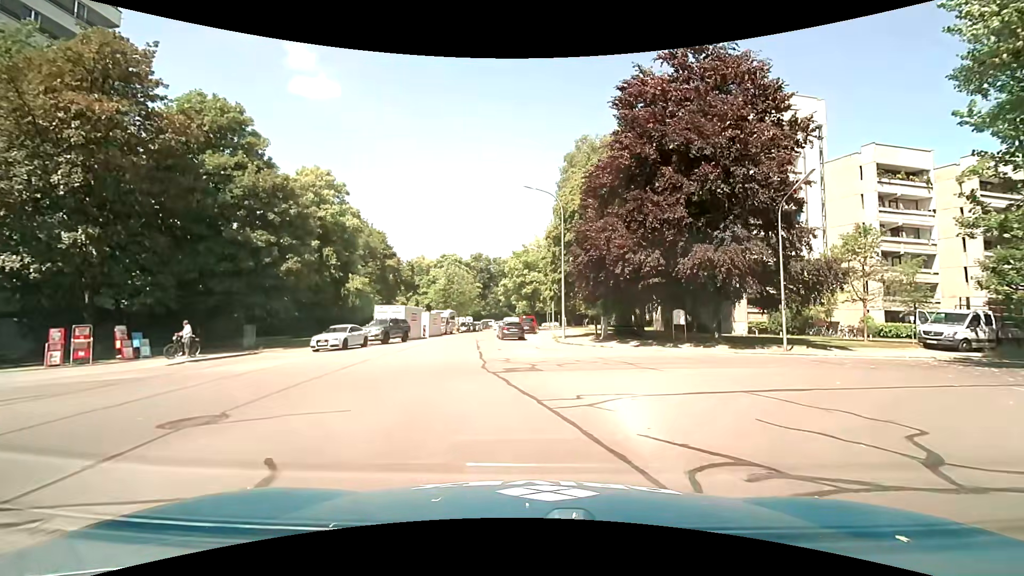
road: residential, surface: asphalt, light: Day
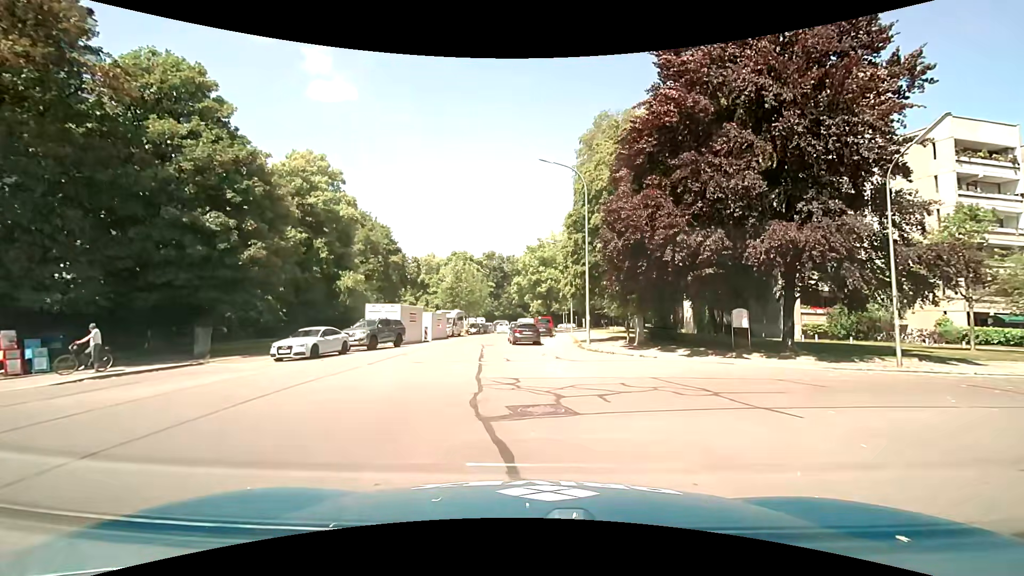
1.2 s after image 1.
(-0.1, +6.0) m; -2°
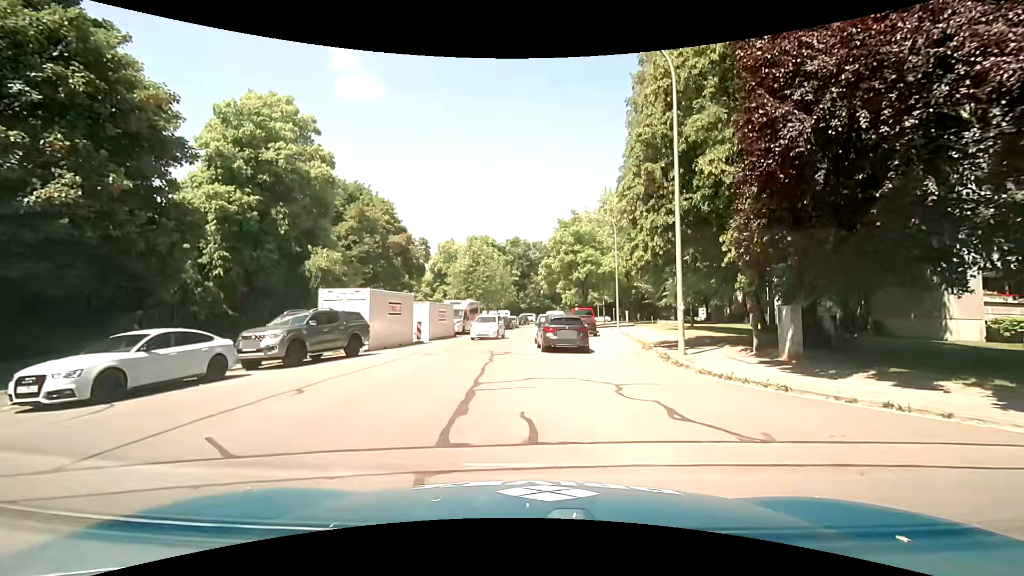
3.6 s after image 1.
(-0.3, +12.3) m; -3°
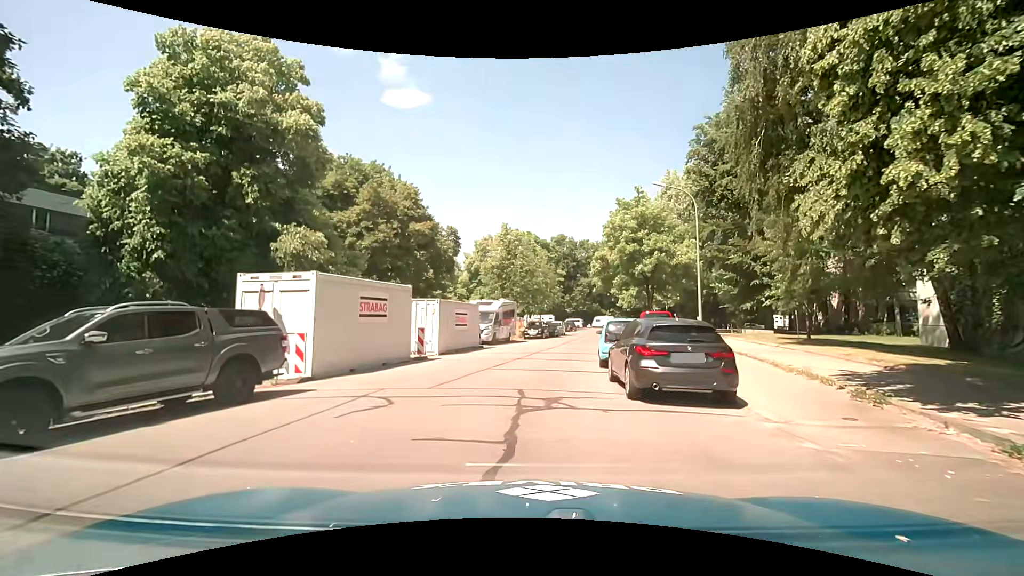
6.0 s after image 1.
(-0.3, +9.9) m; -4°
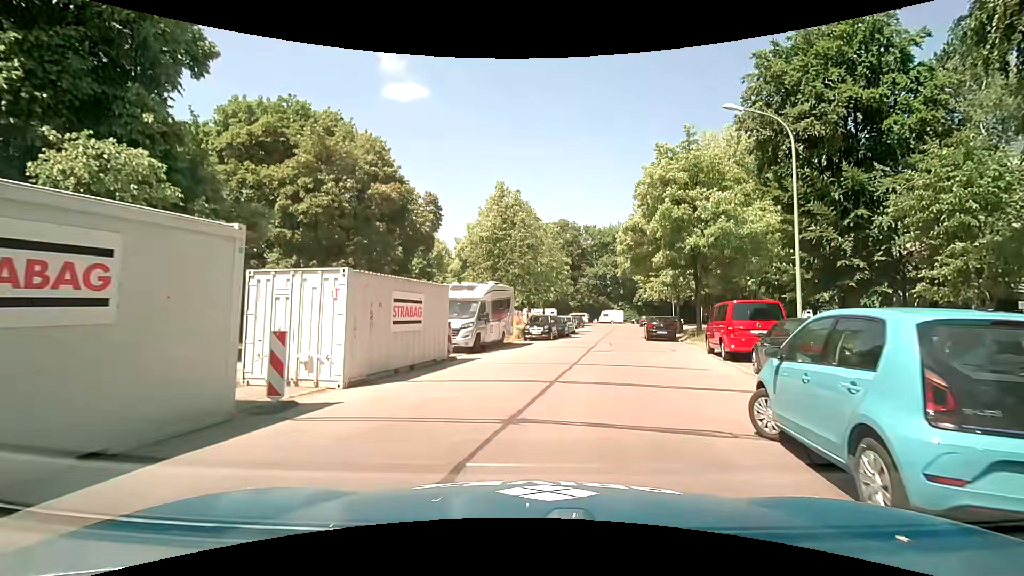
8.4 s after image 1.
(-0.4, +11.7) m; -1°
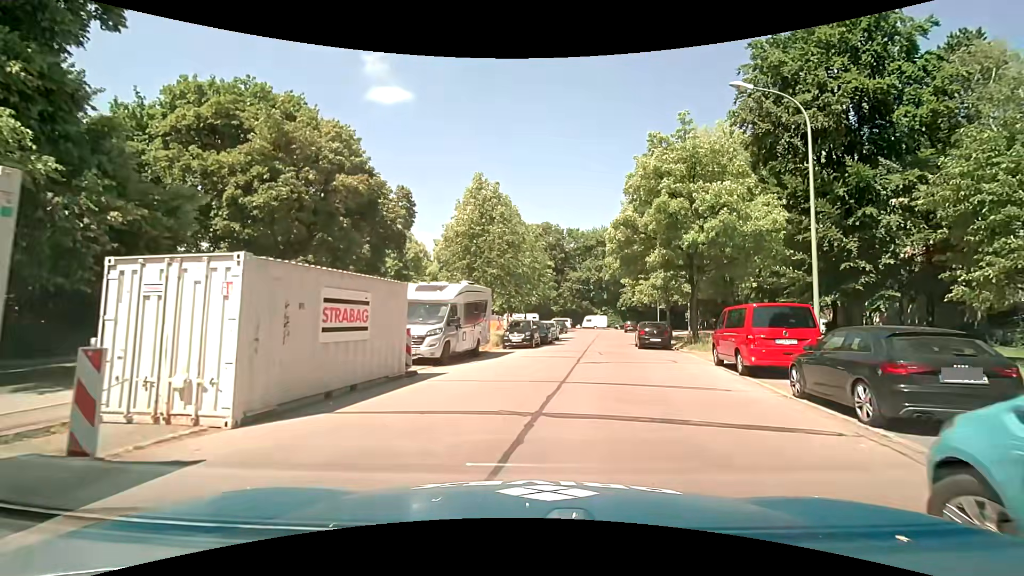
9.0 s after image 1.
(+0.1, +3.0) m; +3°
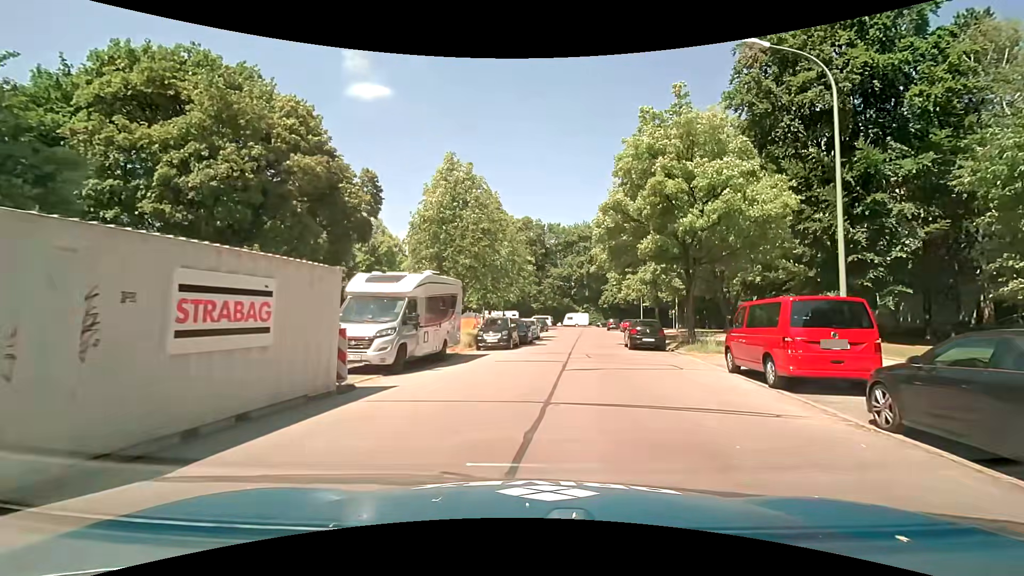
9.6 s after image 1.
(0.0, +3.2) m; +3°
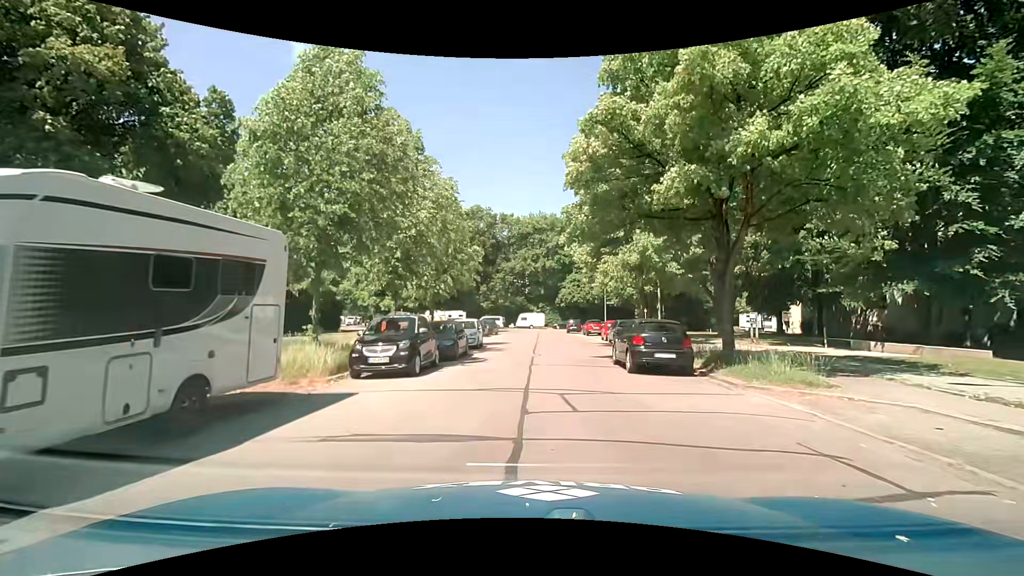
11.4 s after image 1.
(+0.4, +10.7) m; +4°
(0, +10) (+1, +20) (+2, +30) (+2, +40) (+2, +50) (+2, +60) (+1, +70) (-4, +78) (-14, +78) (-24, +78) m
